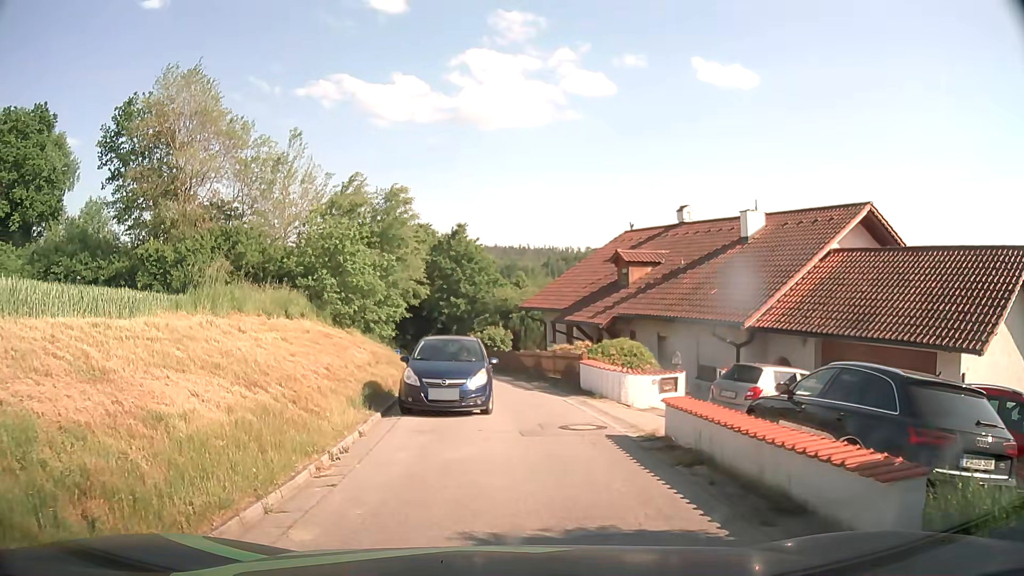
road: unclassified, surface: asphalt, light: Day
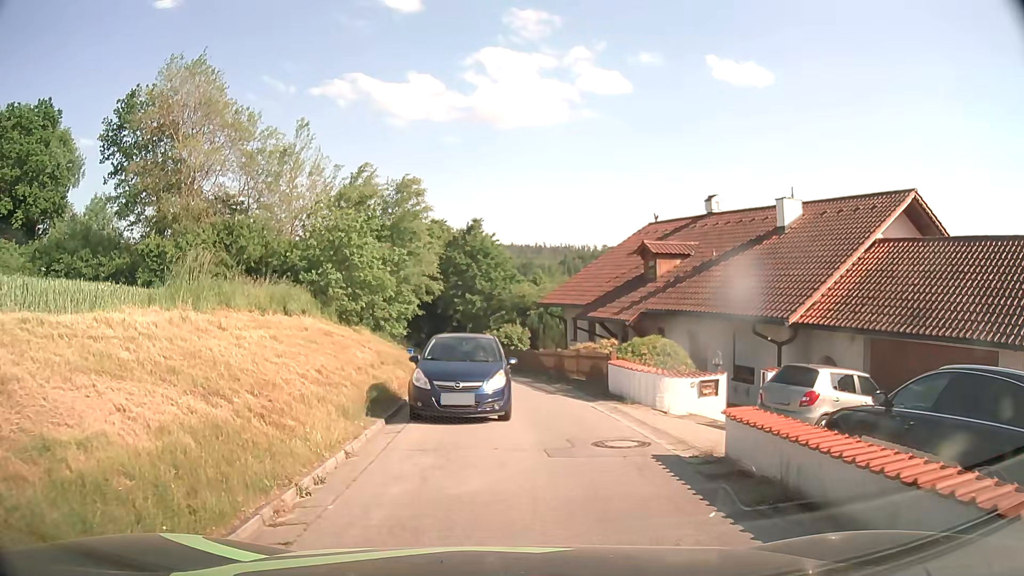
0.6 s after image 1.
(0.0, +2.0) m; -2°
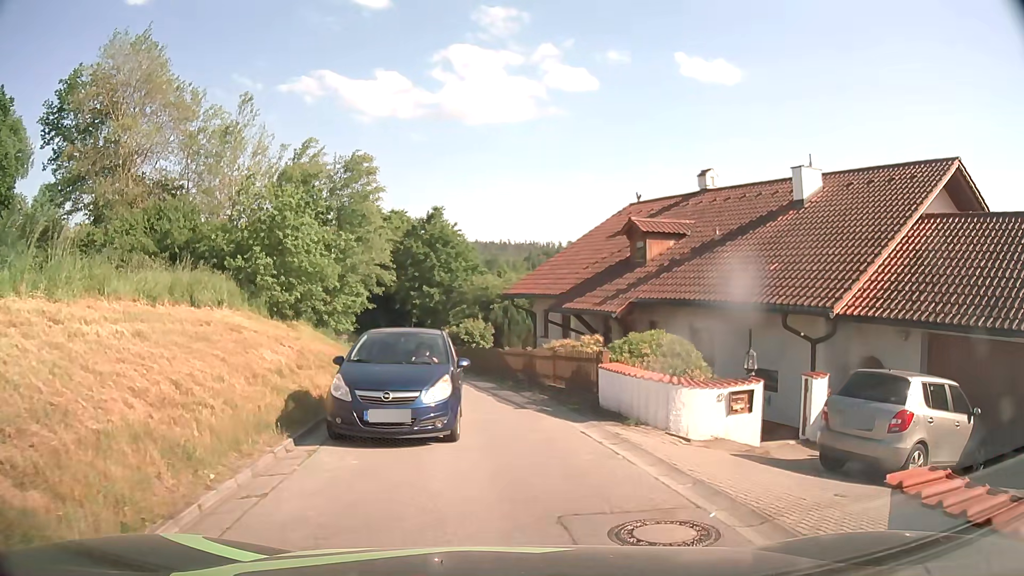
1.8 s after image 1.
(+0.1, +4.3) m; +3°
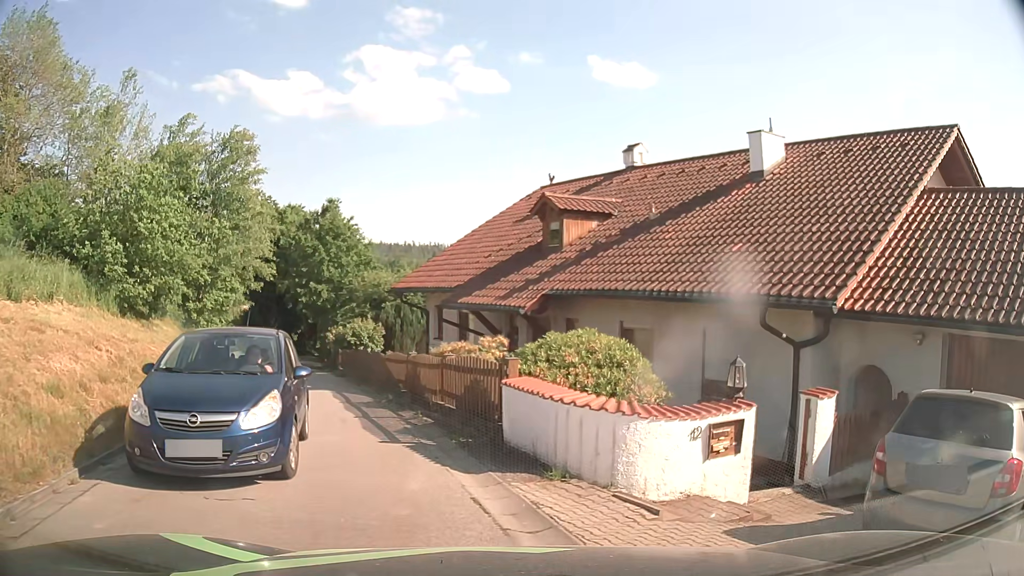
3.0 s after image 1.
(+0.2, +3.8) m; +7°
